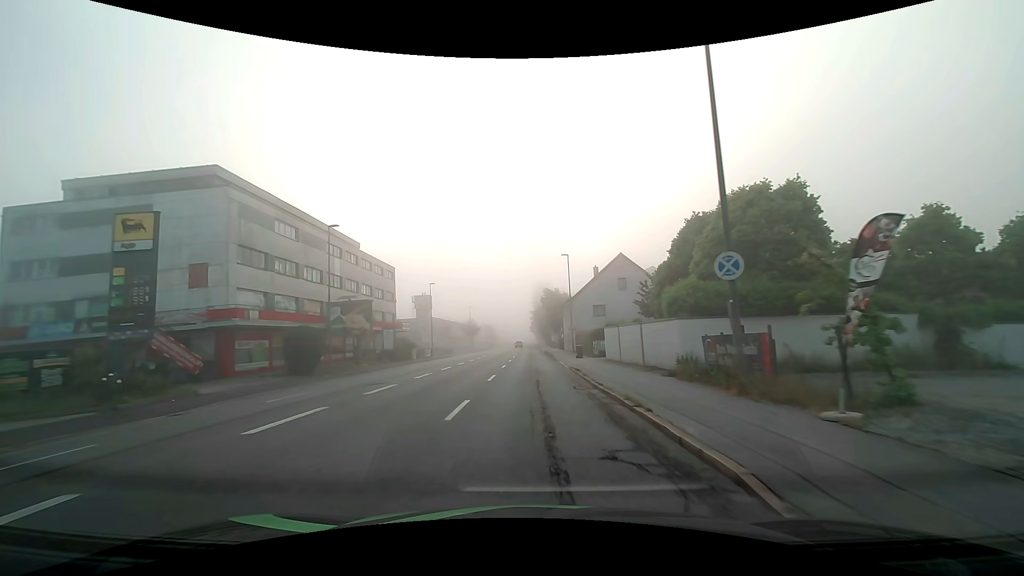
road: tertiary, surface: asphalt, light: Day
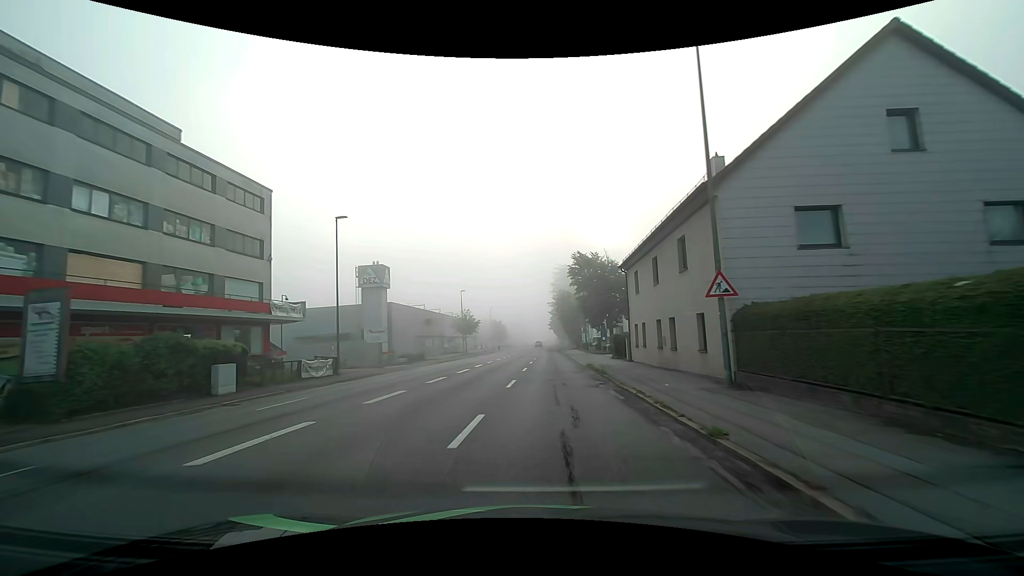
(-0.2, +38.3) m; -2°
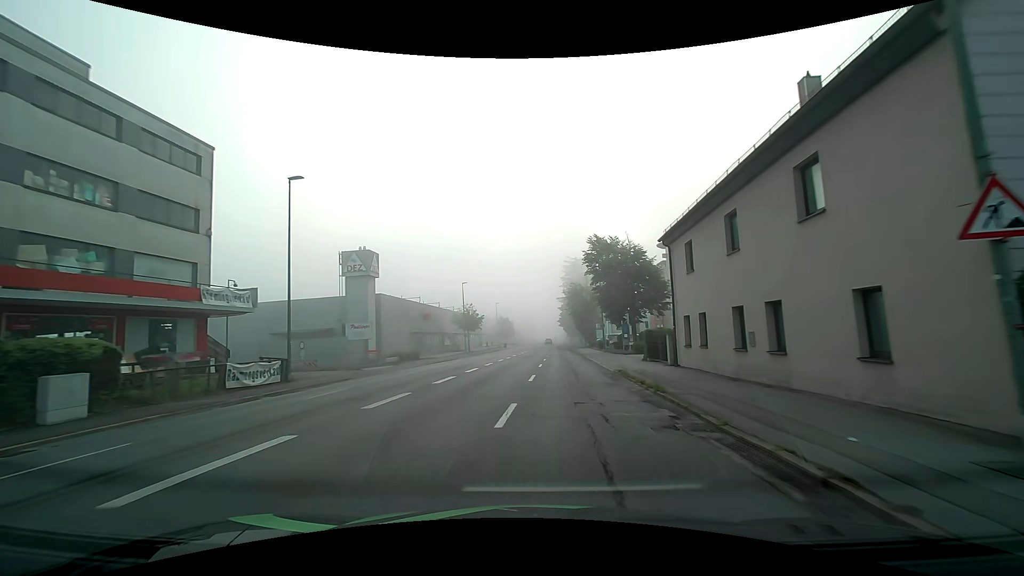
(0.0, +7.6) m; -1°
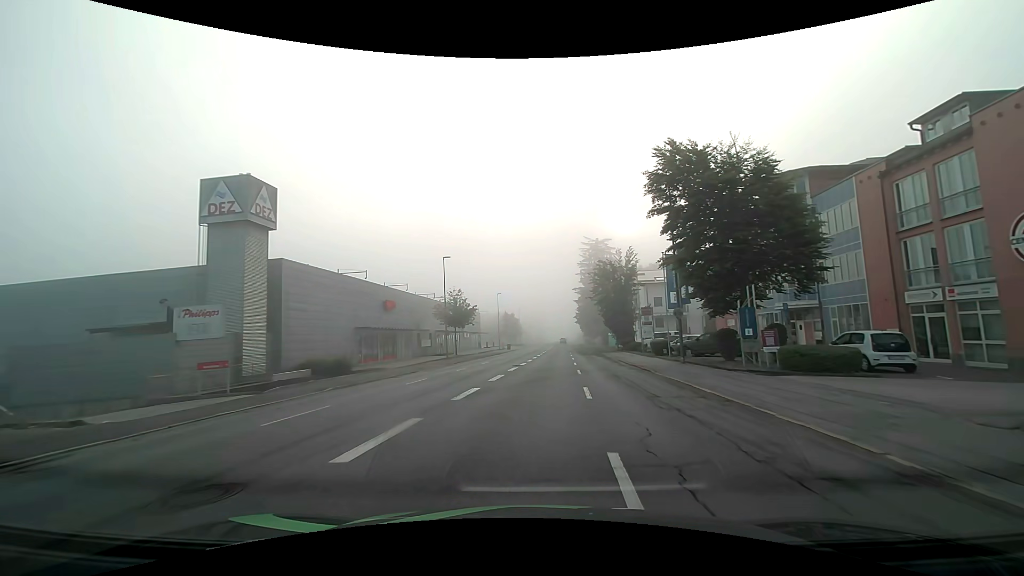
(-0.2, +22.9) m; -1°
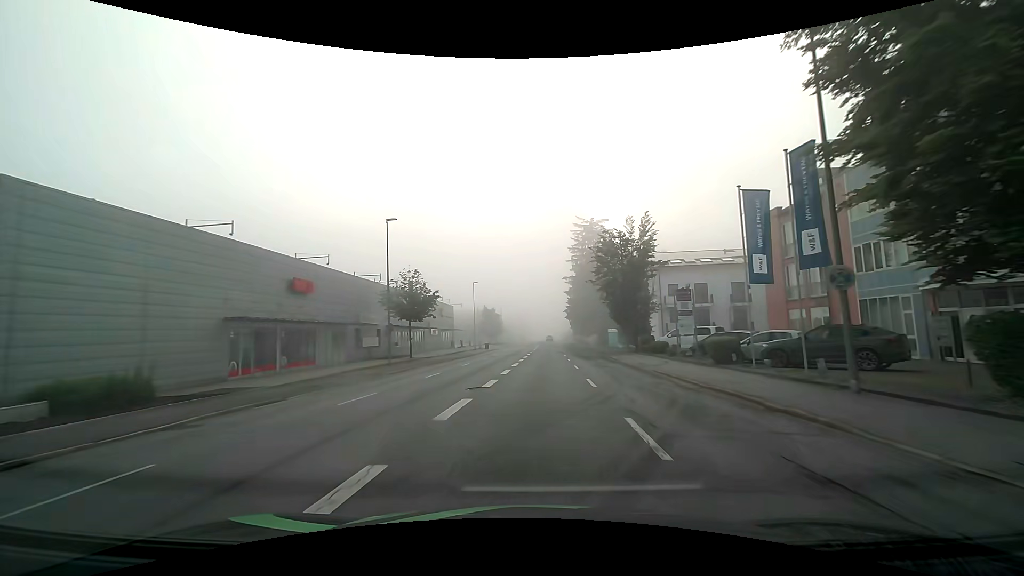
(+0.2, +15.2) m; +2°
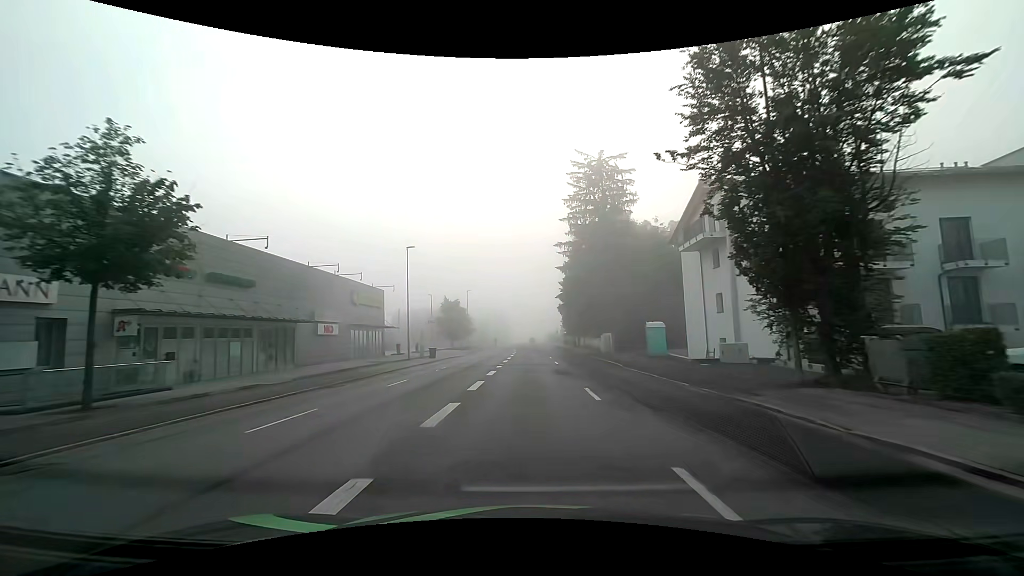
(+0.9, +30.5) m; +3°
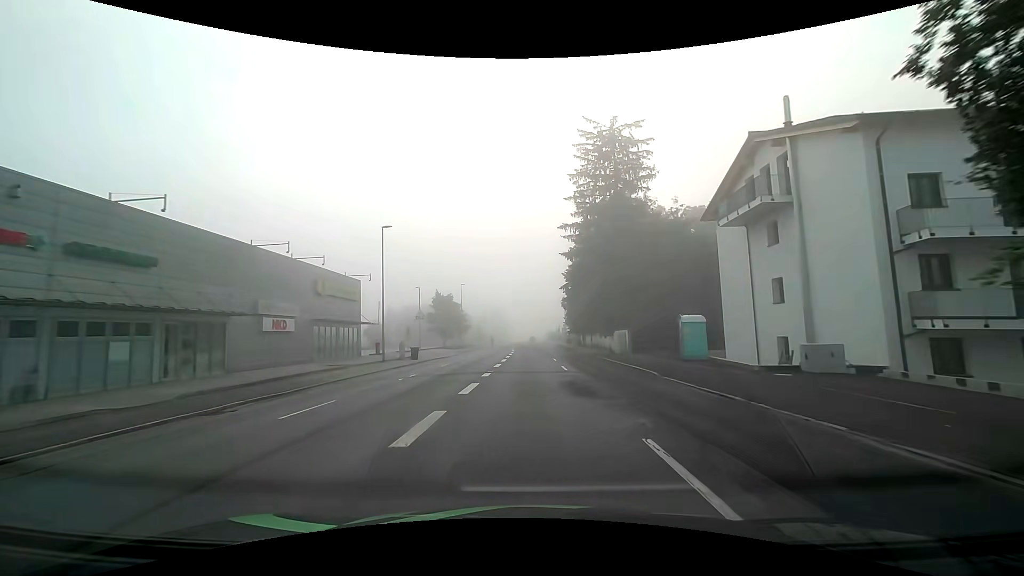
(-0.1, +7.6) m; -1°
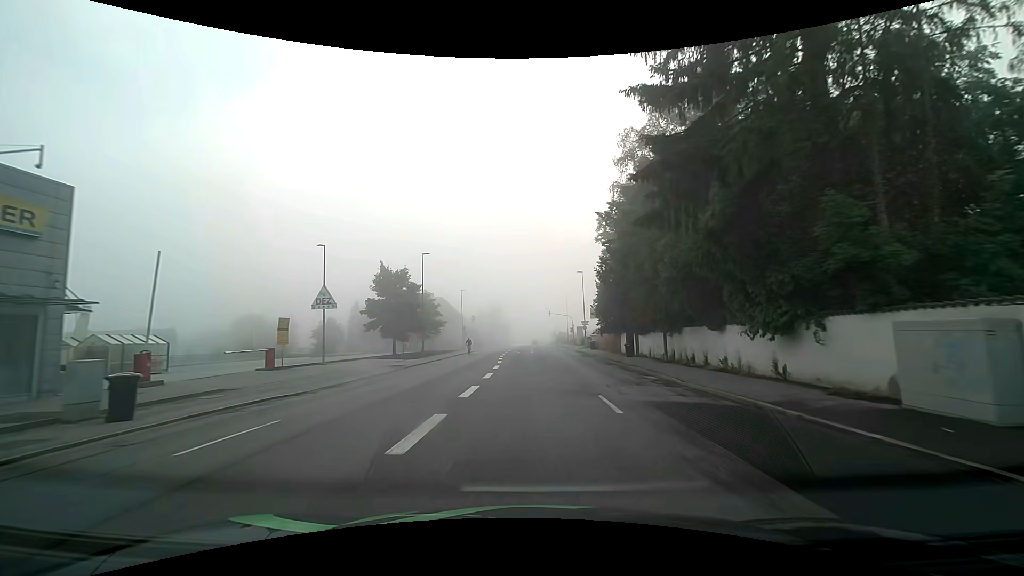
(+0.2, +30.4) m; 0°
(0, +10) (0, +20) (0, +30) (-1, +40) (-1, +50) (-1, +60) (-1, +70) (-1, +80) (-1, +90) (-4, +99) m
